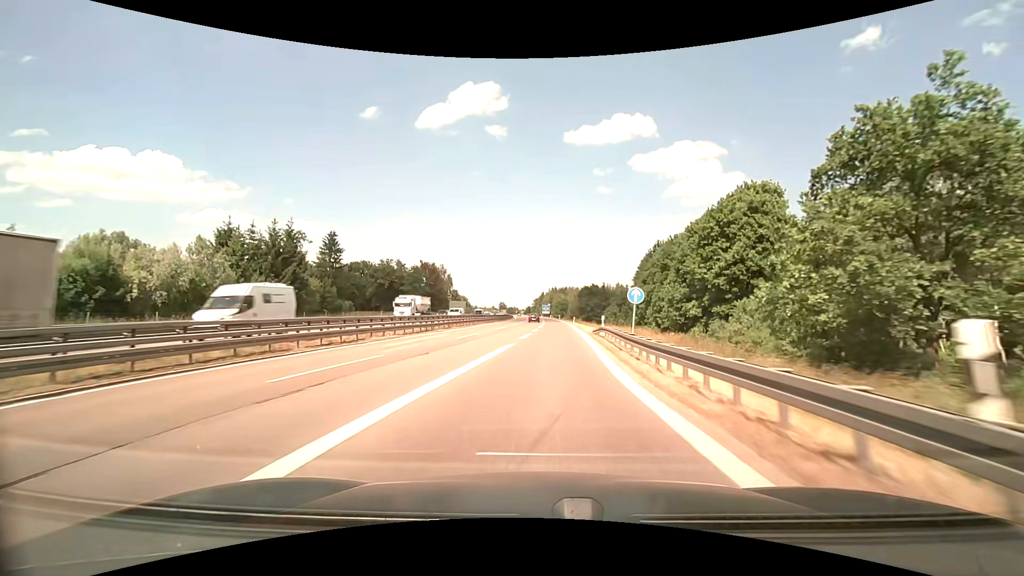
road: motorway_link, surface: asphalt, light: Day
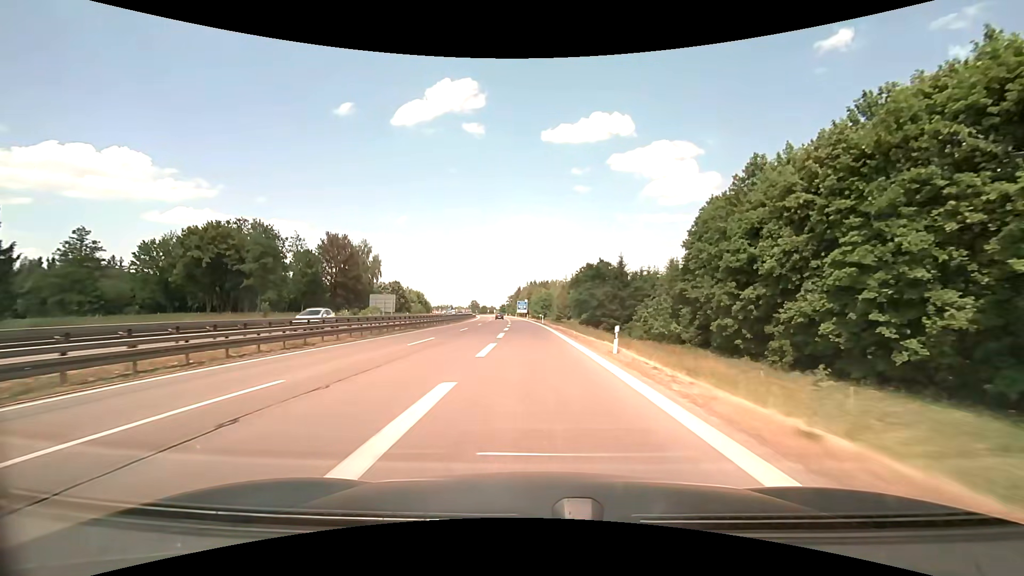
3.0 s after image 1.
(+2.5, +59.9) m; +3°
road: motorway
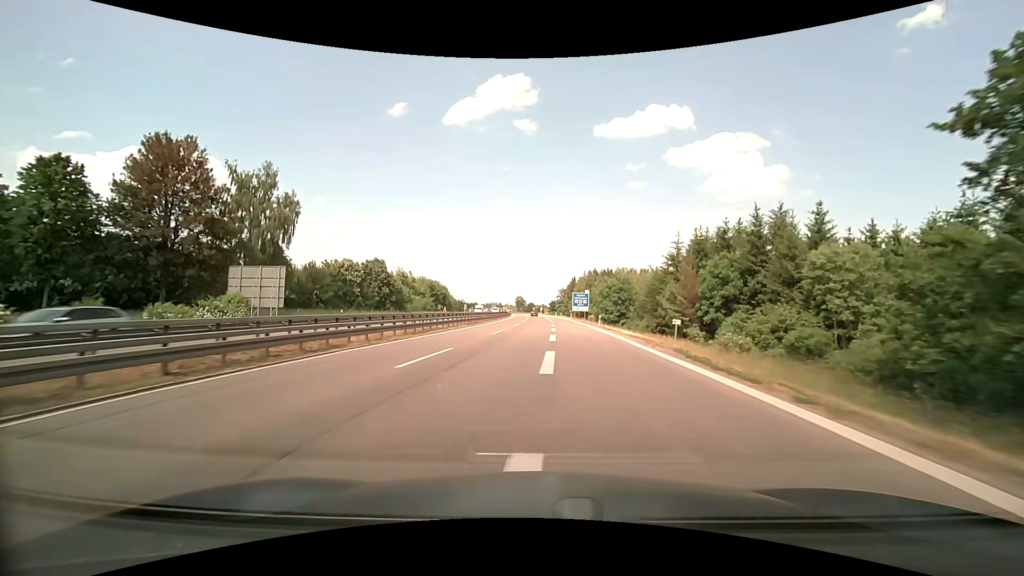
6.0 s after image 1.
(-3.2, +64.9) m; -6°
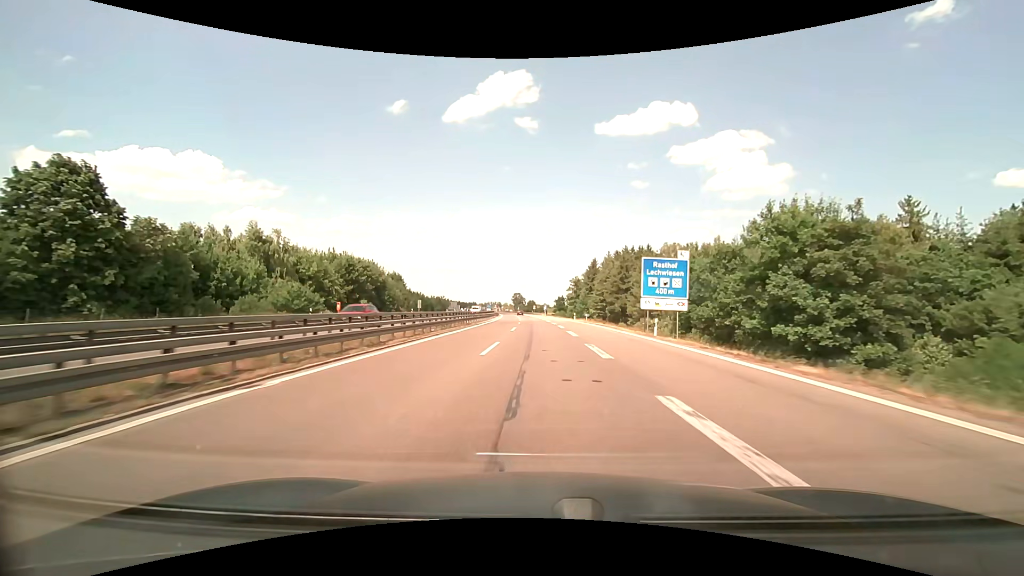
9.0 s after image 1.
(-0.1, +68.6) m; 0°
(0, +10) (0, +20) (0, +30) (0, +40) (0, +50) (-1, +60) (-1, +70) (-1, +80) (-2, +90) (-2, +100) m
